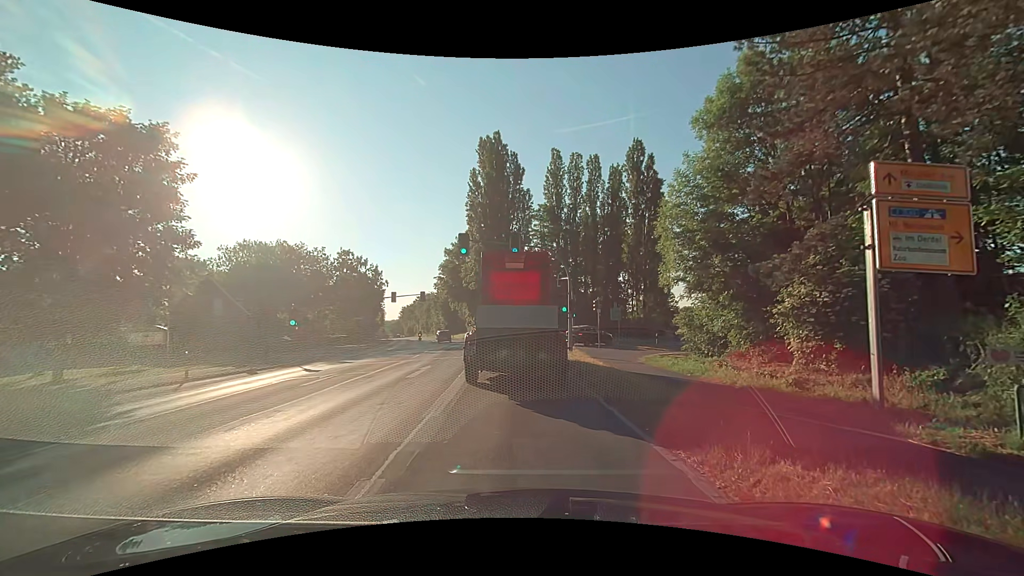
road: secondary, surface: asphalt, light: Day
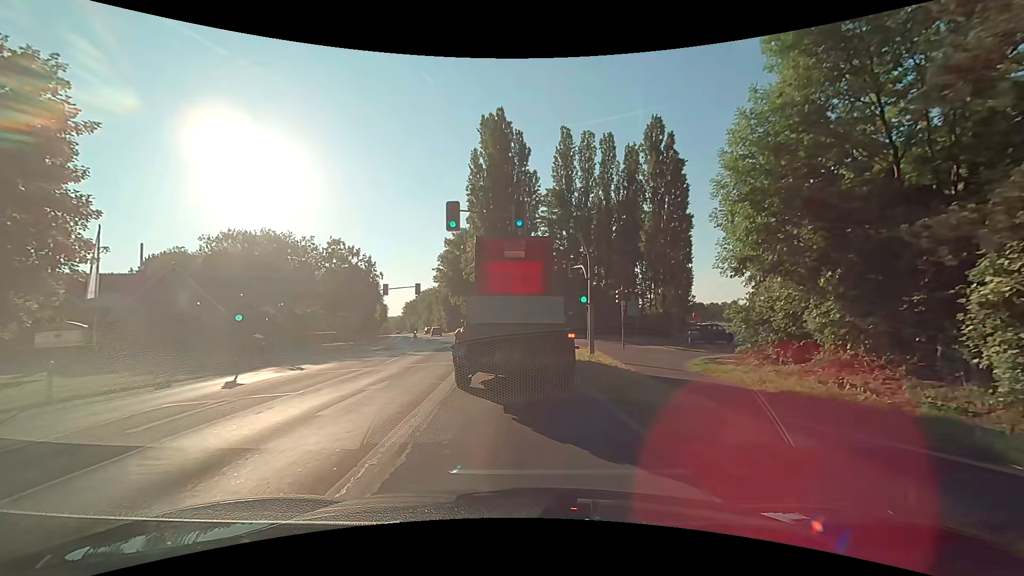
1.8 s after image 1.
(-0.2, +6.9) m; -3°
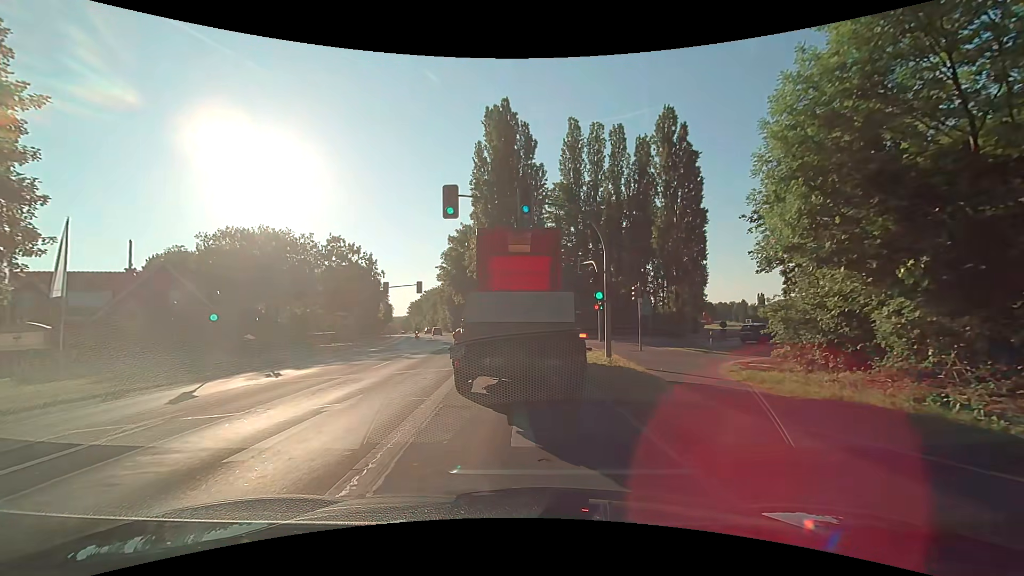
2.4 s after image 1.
(0.0, +2.7) m; +1°
